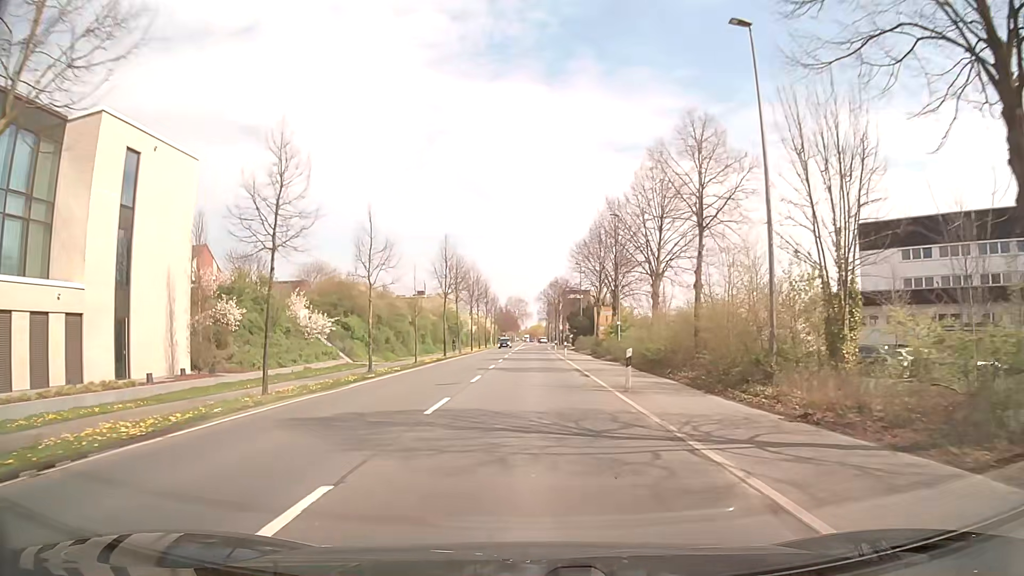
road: secondary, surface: asphalt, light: Day
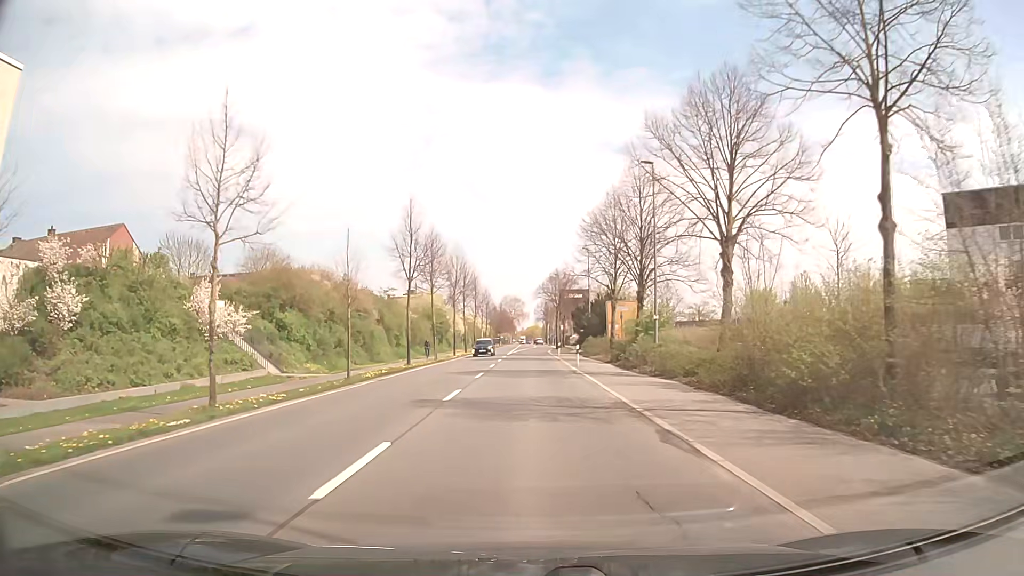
(0.0, +15.3) m; 0°
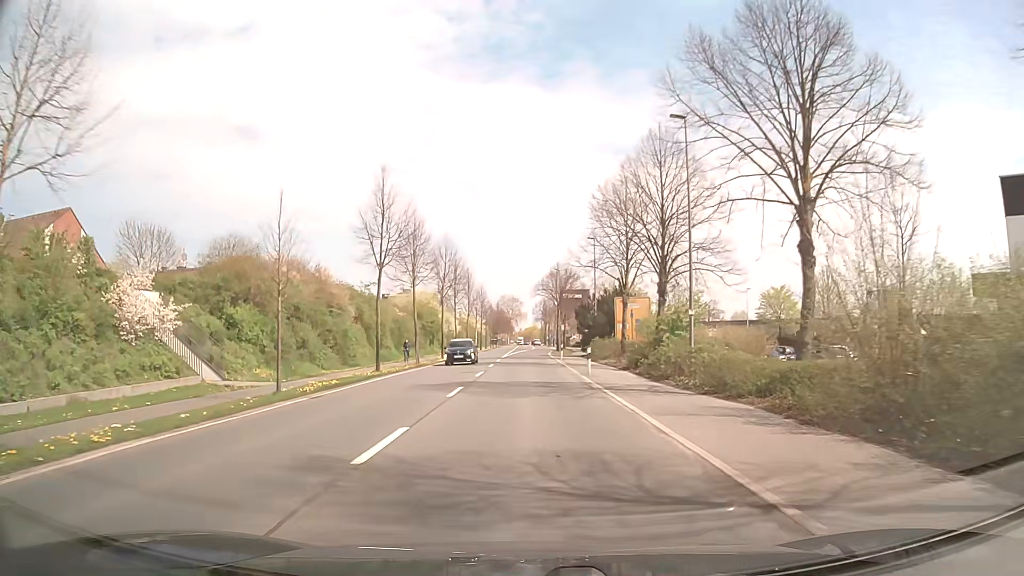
(0.0, +7.6) m; 0°
(0, +10) (0, +20) (0, +30) (0, +40) (0, +50) (0, +60) (+1, +70) (+1, +80) (+1, +90) (+2, +100) m
